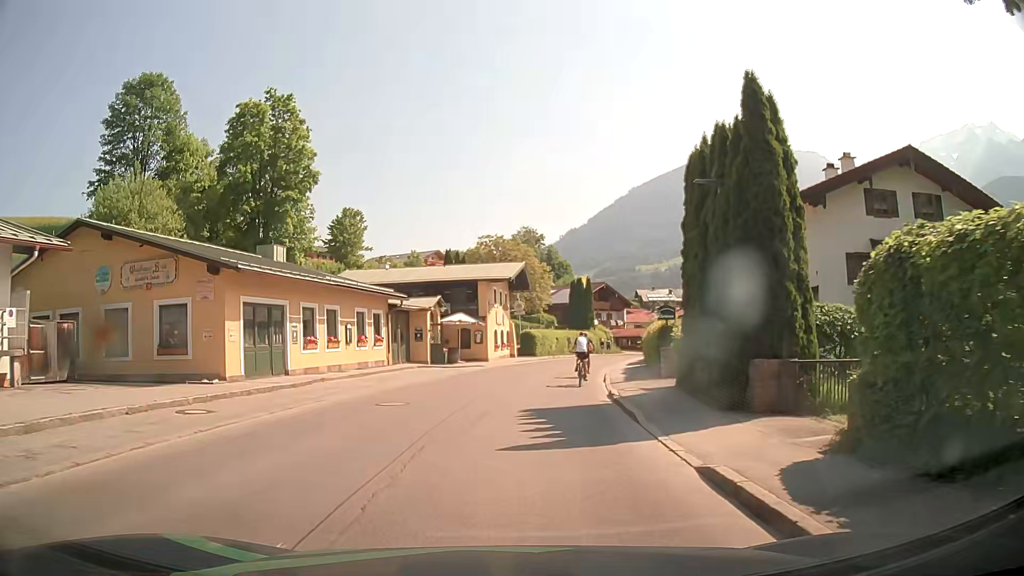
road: tertiary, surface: asphalt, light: Day
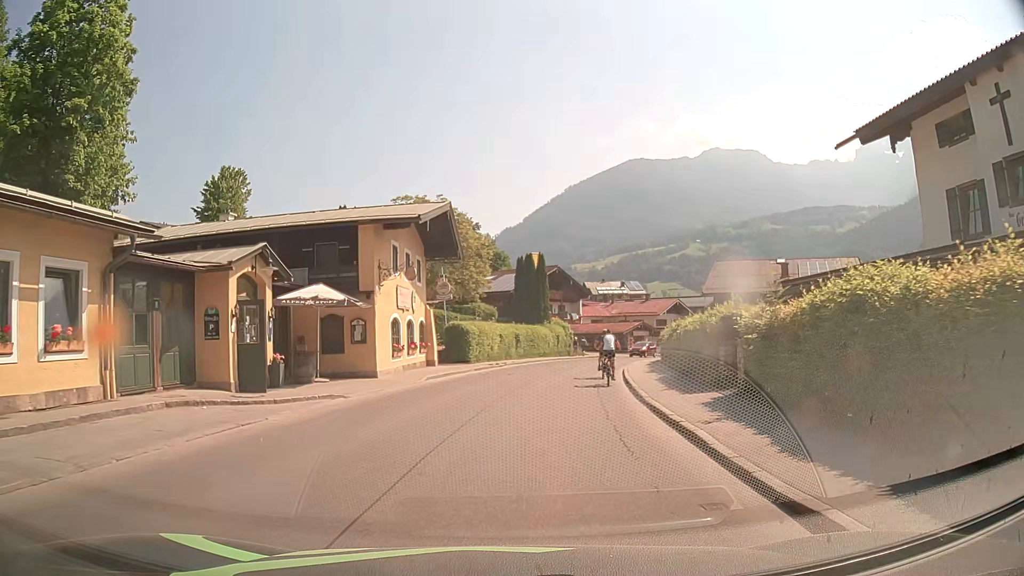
(+0.8, +20.4) m; +5°
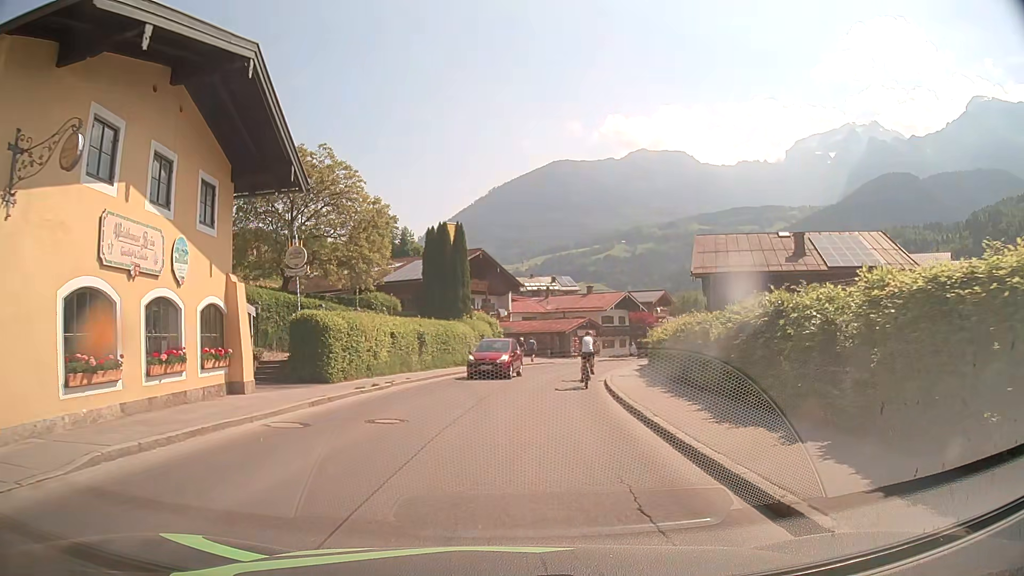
(+0.9, +15.7) m; +7°
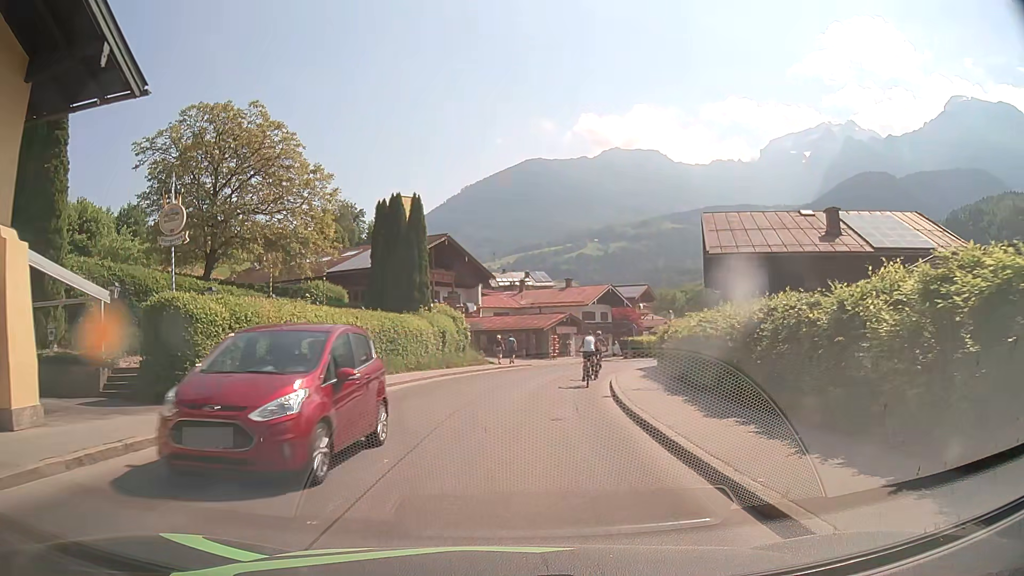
(+0.2, +7.7) m; +3°
